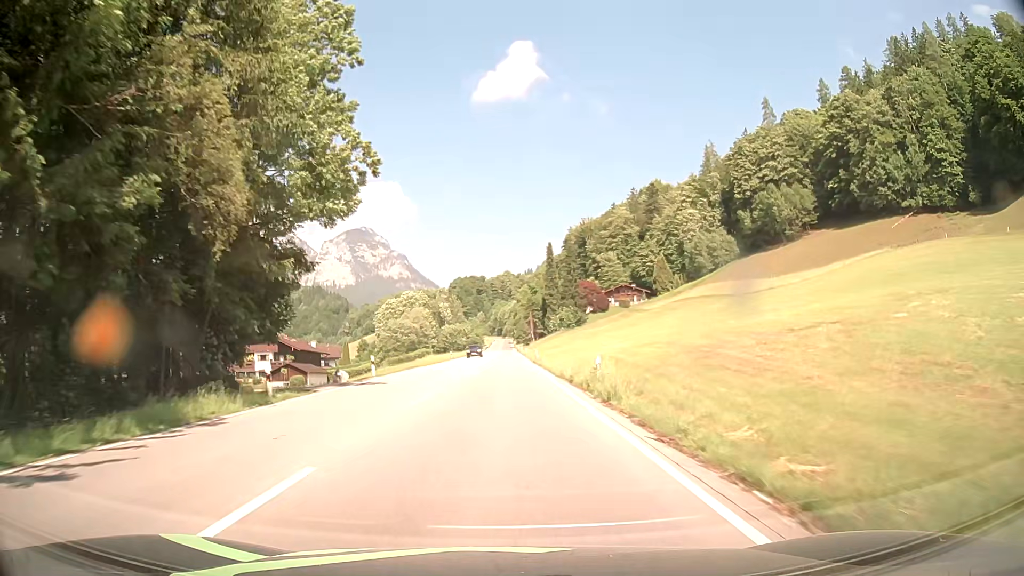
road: primary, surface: asphalt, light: Day
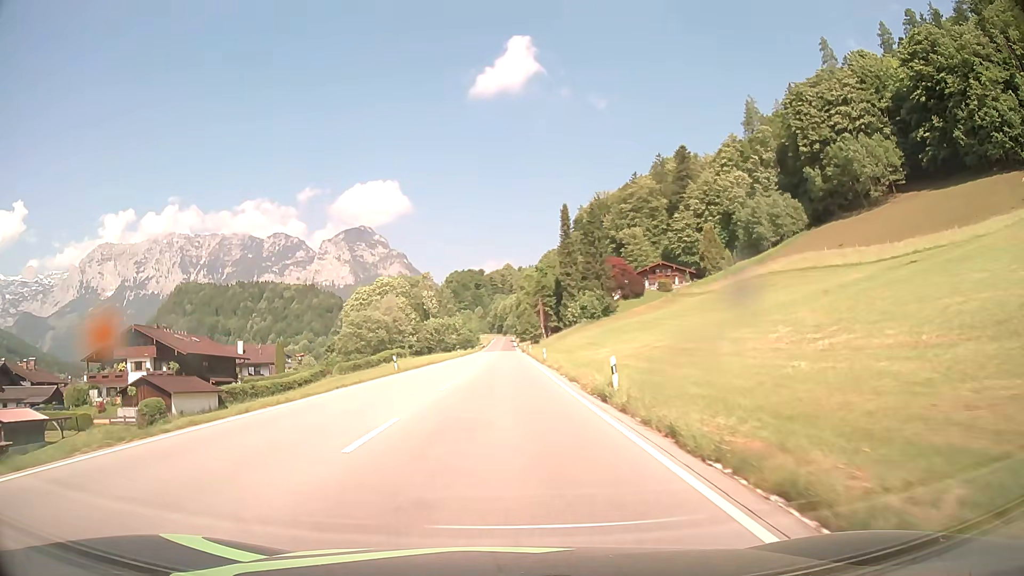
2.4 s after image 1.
(+0.2, +42.9) m; 0°
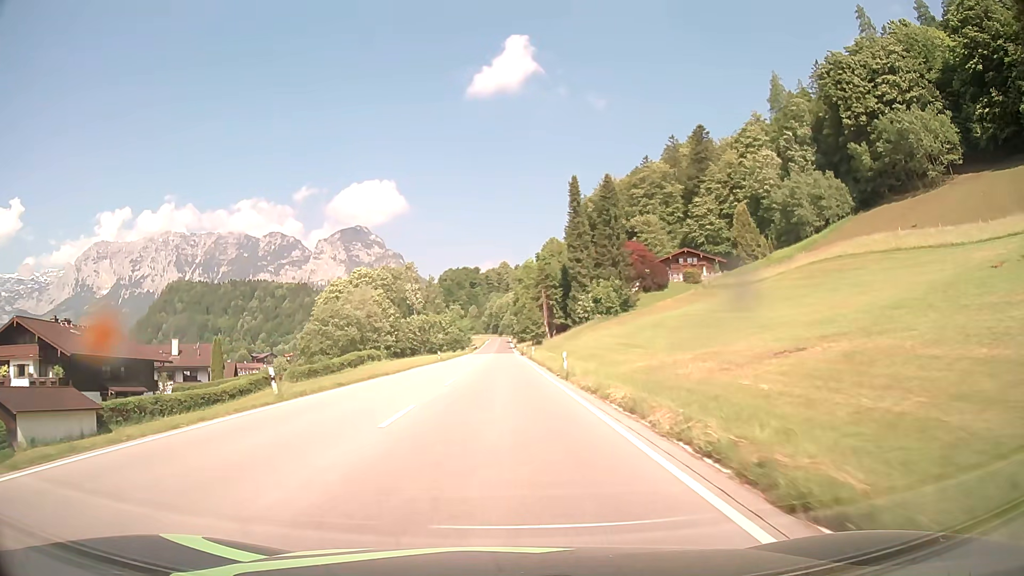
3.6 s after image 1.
(0.0, +21.5) m; 0°
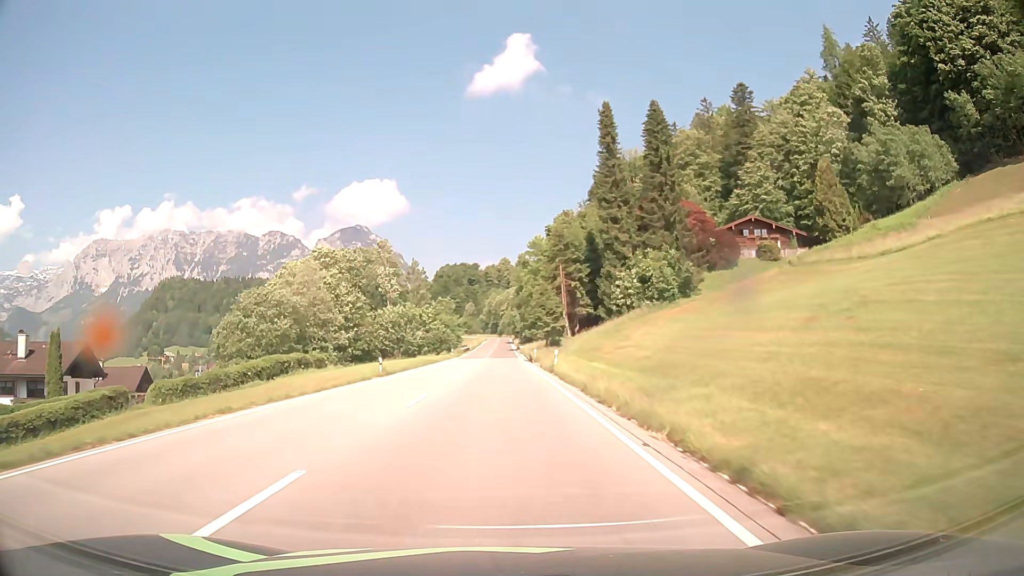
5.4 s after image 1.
(0.0, +32.2) m; 0°
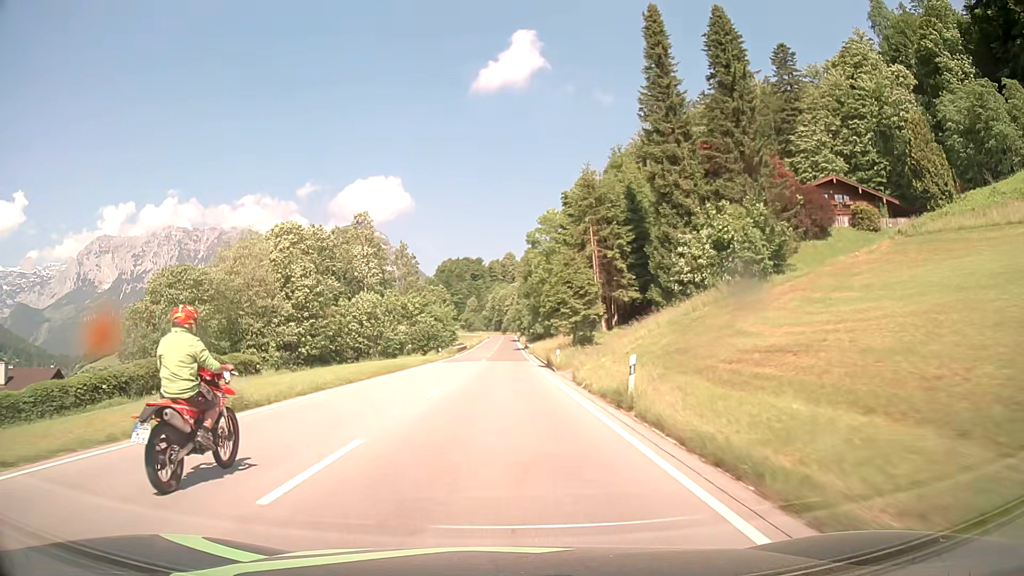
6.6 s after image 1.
(-0.1, +21.4) m; 0°
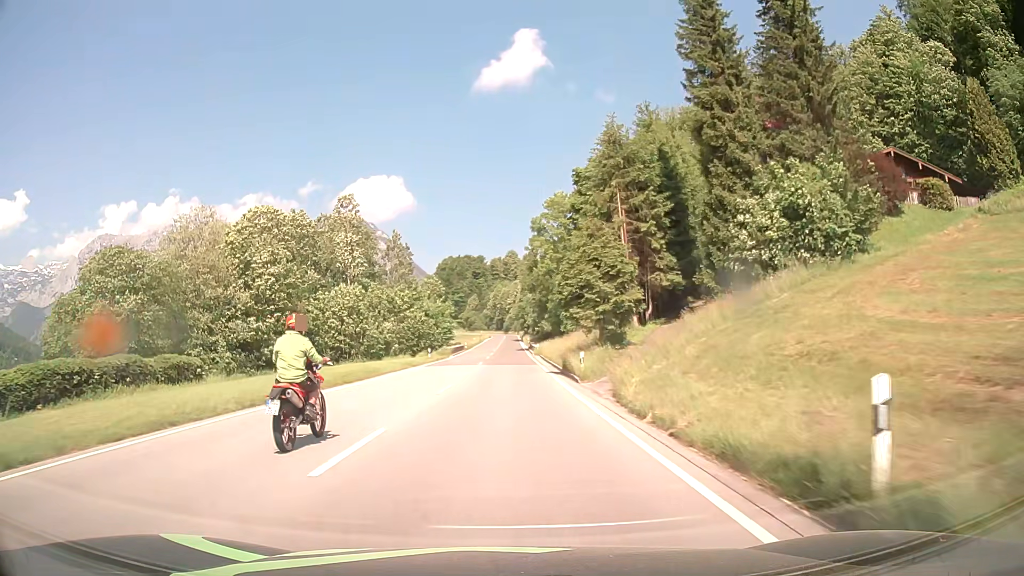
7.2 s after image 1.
(0.0, +10.7) m; 0°
